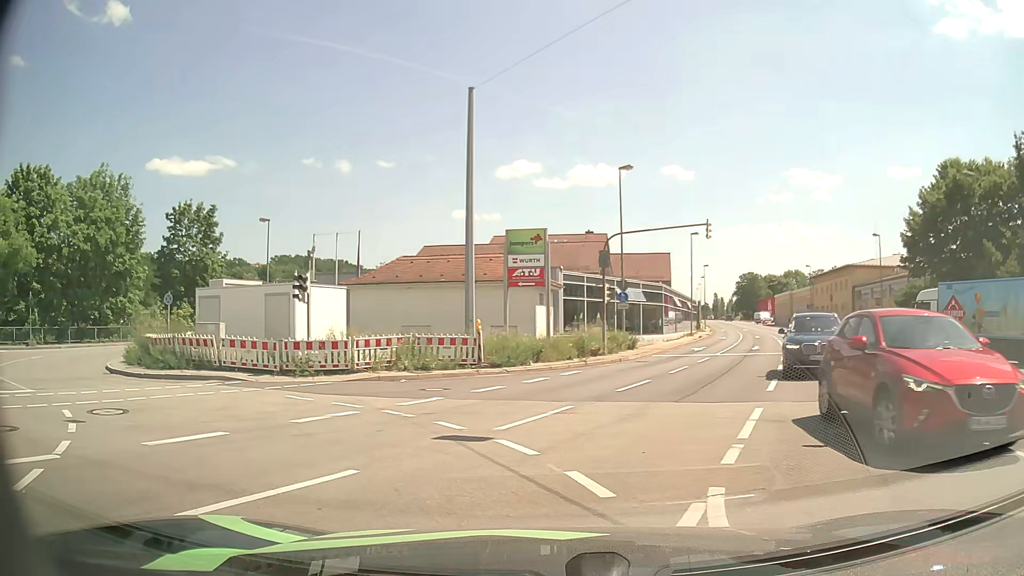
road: primary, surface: asphalt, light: Day
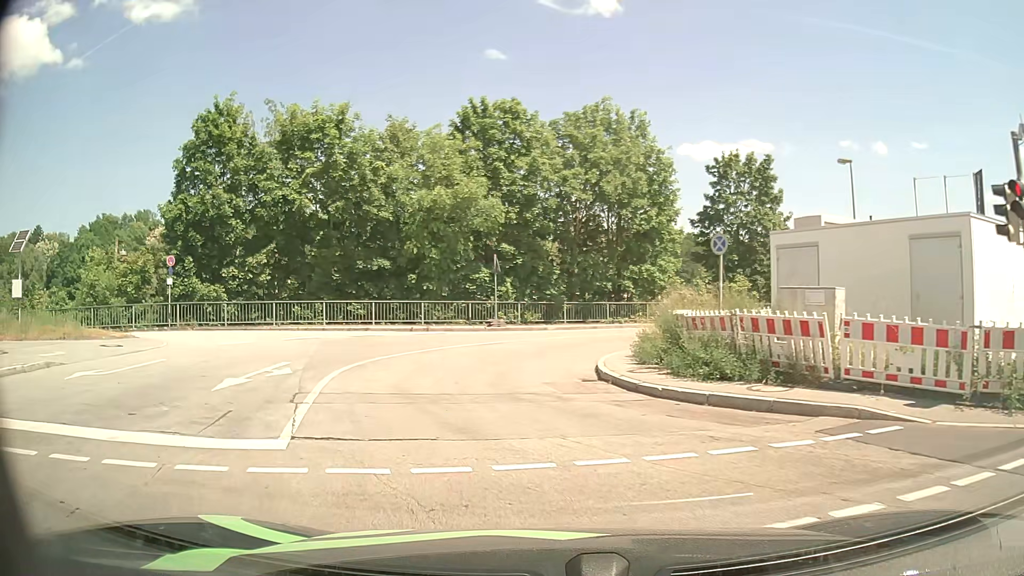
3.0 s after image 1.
(-4.9, +11.0) m; -46°
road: unclassified
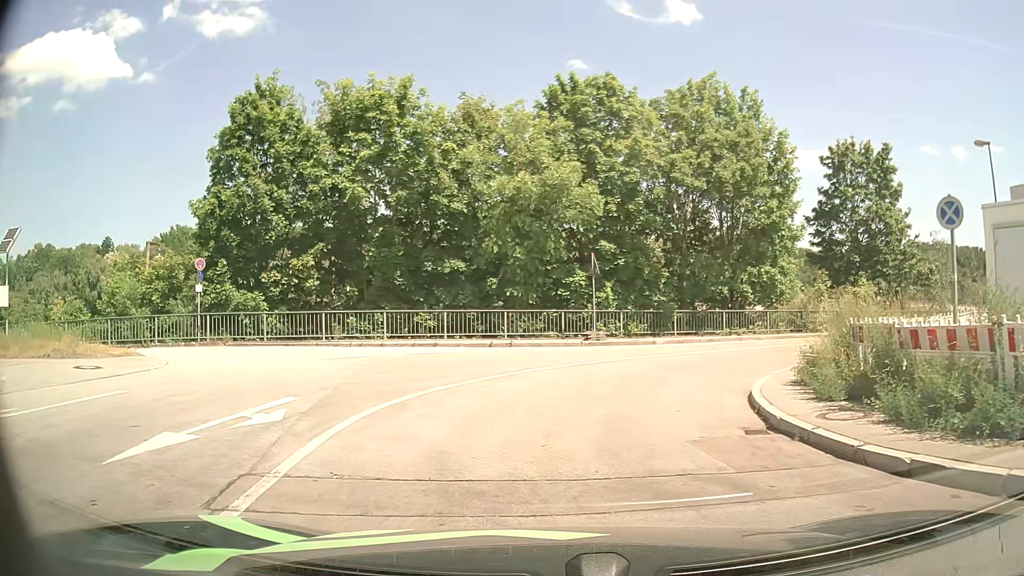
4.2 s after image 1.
(-0.4, +5.1) m; -7°
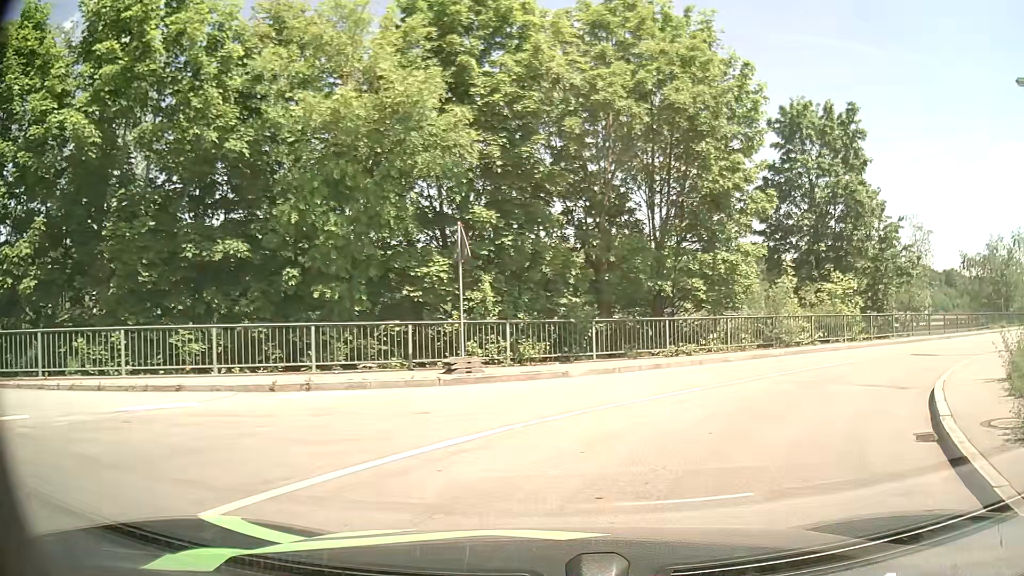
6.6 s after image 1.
(+0.4, +10.5) m; +10°
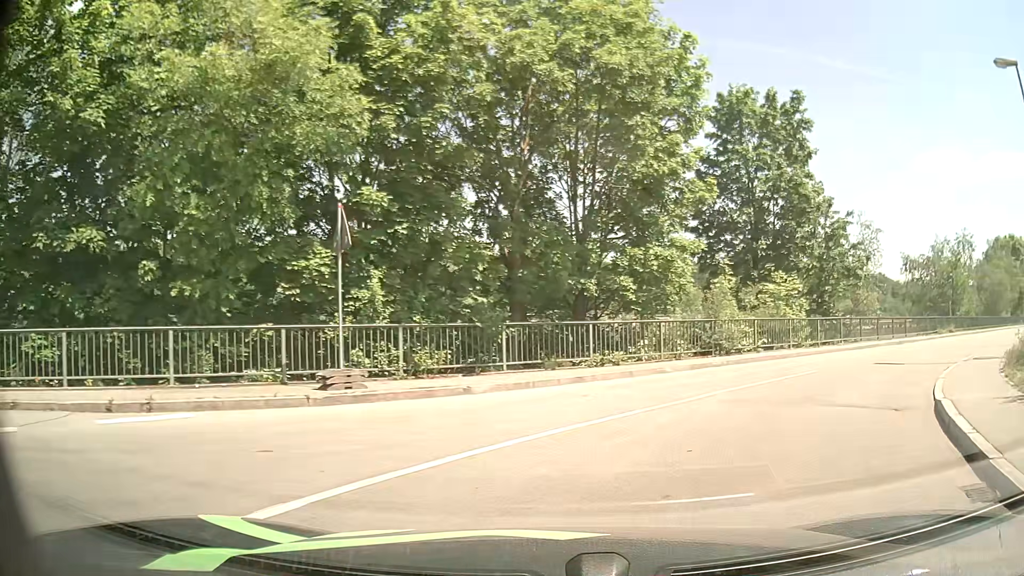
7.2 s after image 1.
(+0.1, +2.7) m; +6°
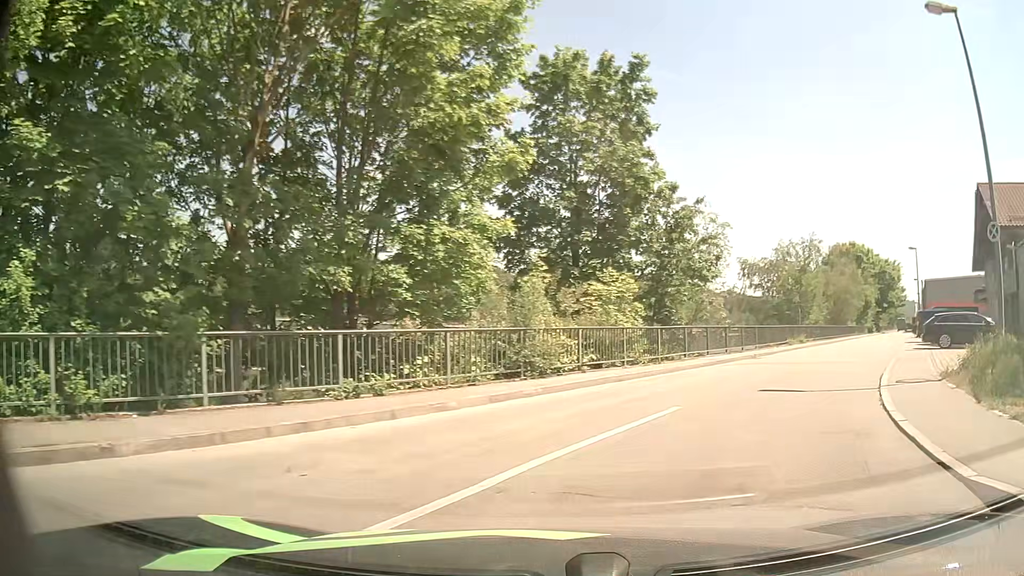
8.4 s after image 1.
(+0.7, +5.3) m; +16°
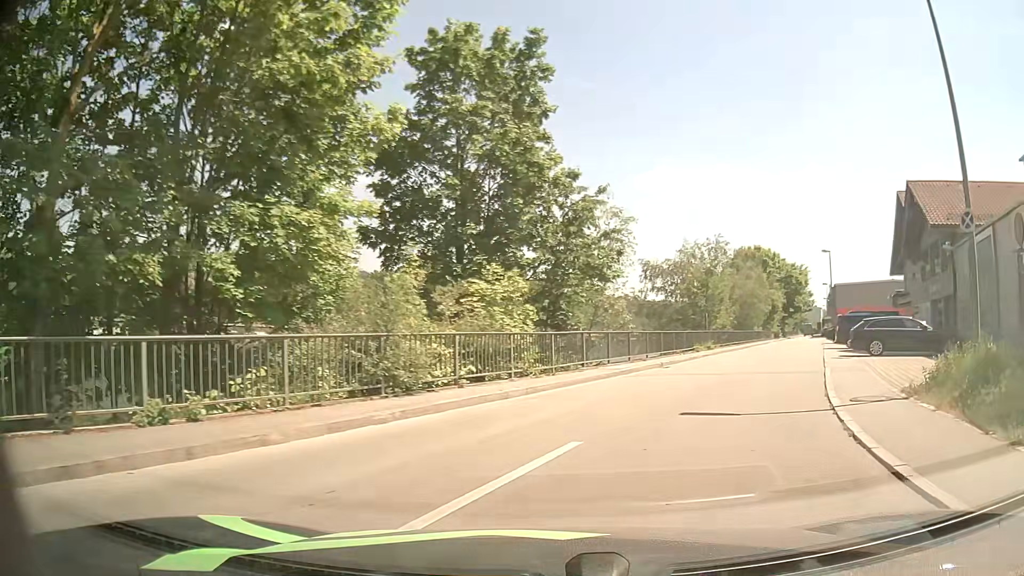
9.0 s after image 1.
(+0.2, +2.7) m; +10°
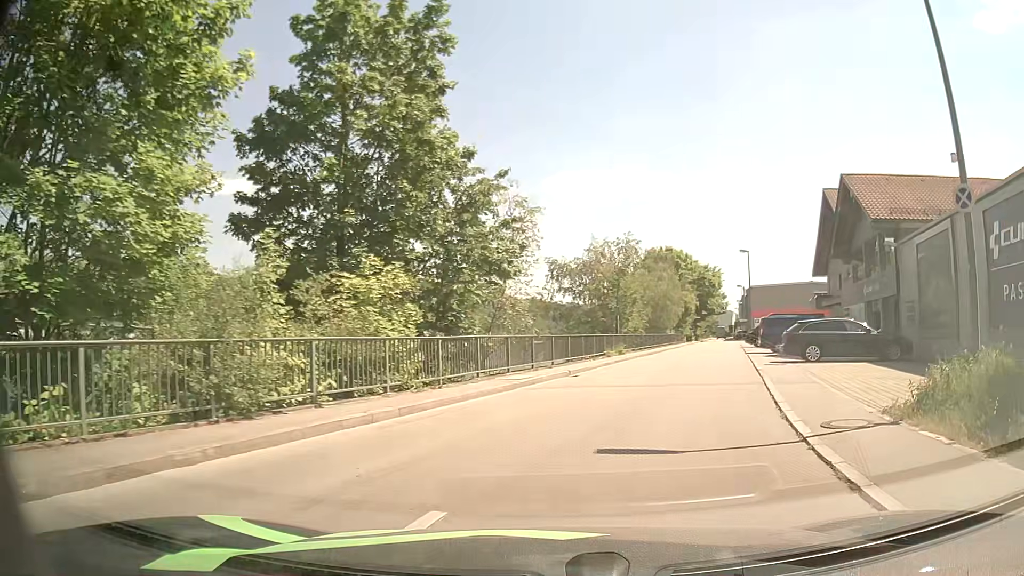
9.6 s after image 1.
(+0.2, +2.7) m; +7°
(+2, +10) (+4, +19) (+7, +29) (+10, +39) (+13, +48) (+15, +58) (+18, +67) (+21, +77) (+24, +87) (+26, +96) m
